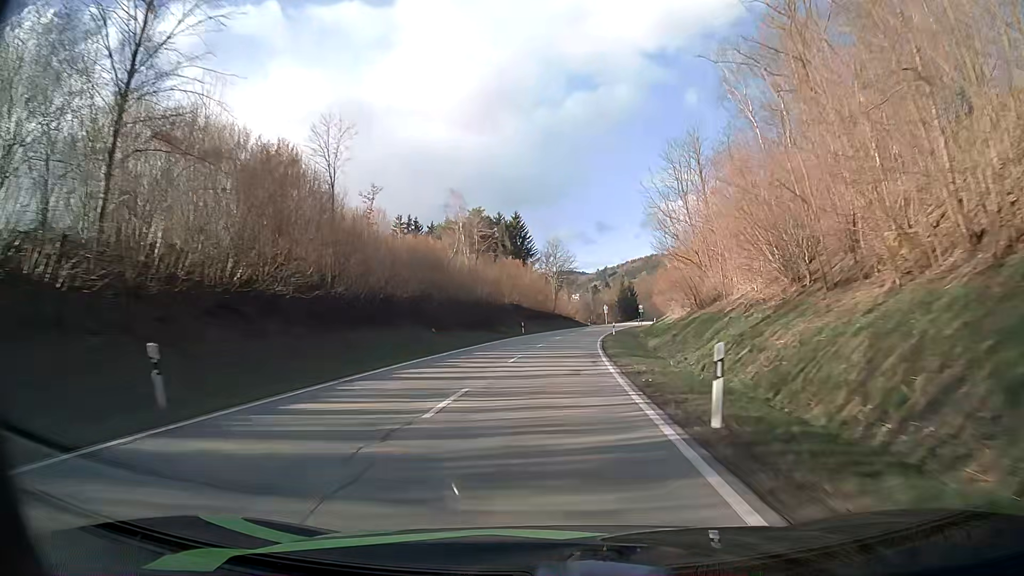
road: secondary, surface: asphalt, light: Day
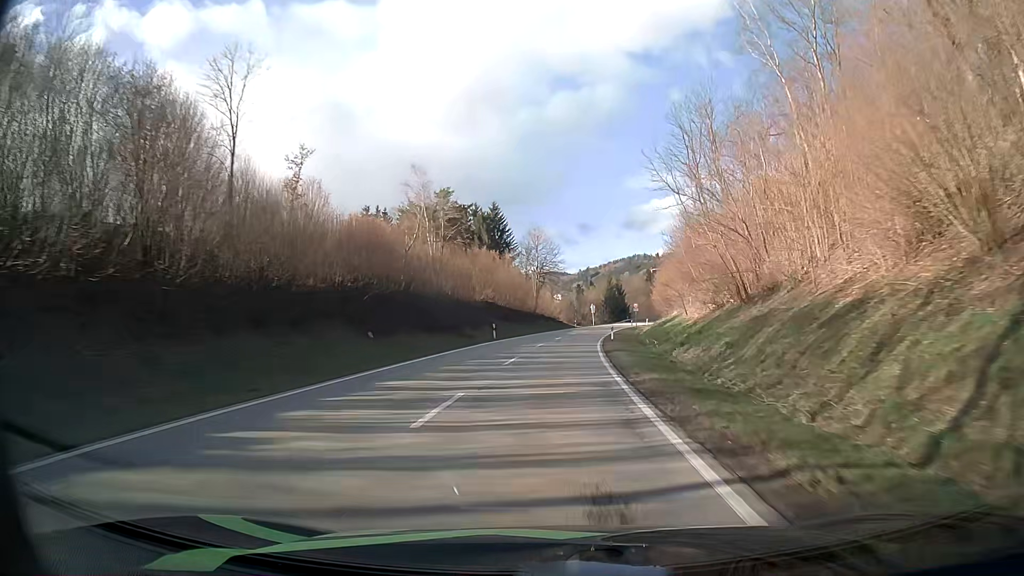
(+0.2, +13.3) m; +2°
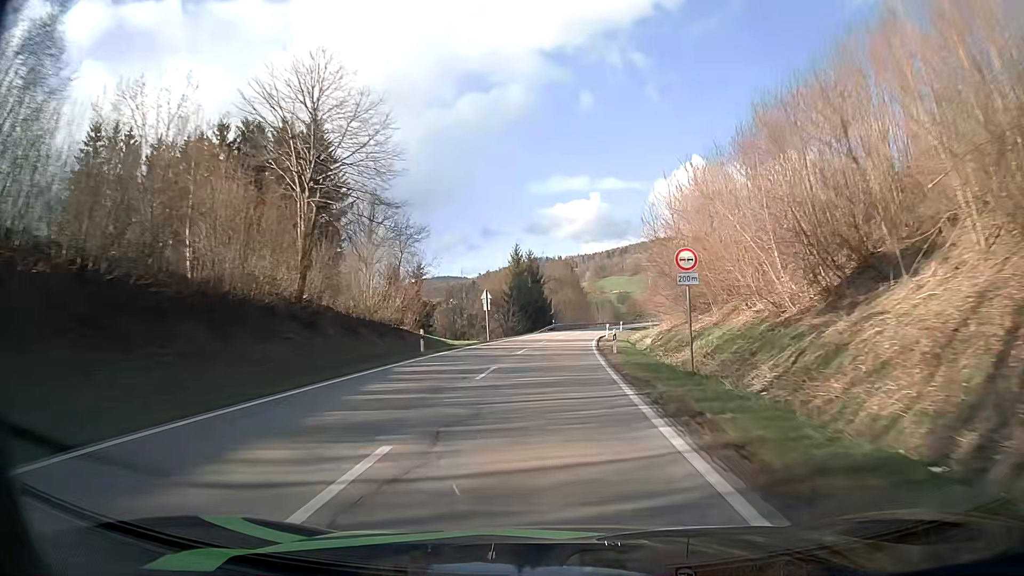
(+4.8, +67.0) m; +8°
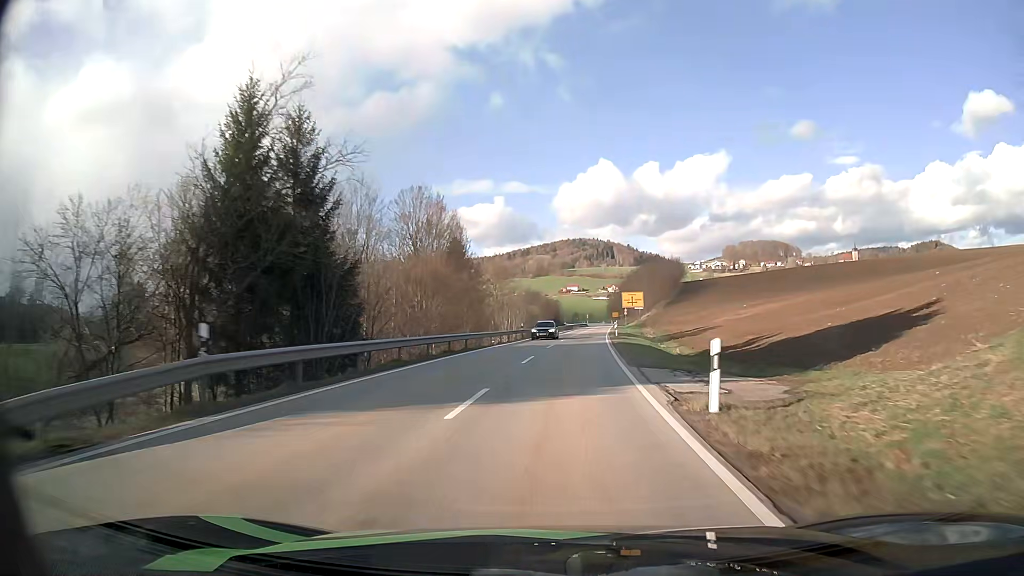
(+4.4, +68.5) m; +8°
(0, +10) (+1, +20) (+1, +30) (+2, +40) (+3, +50) (+3, +60) (+4, +70) (+5, +80) (+7, +90) (+8, +100) m
